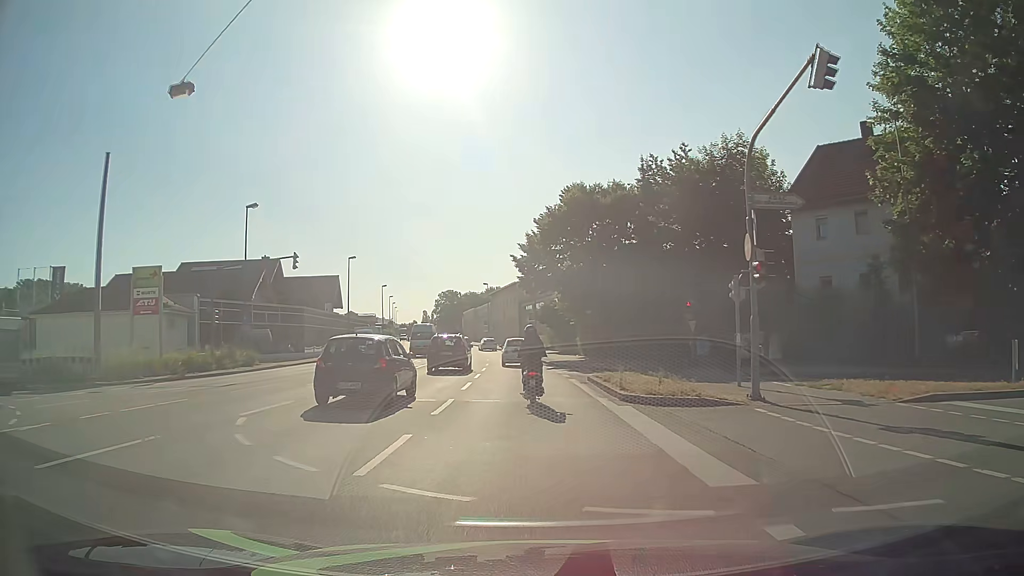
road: primary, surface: asphalt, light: Day
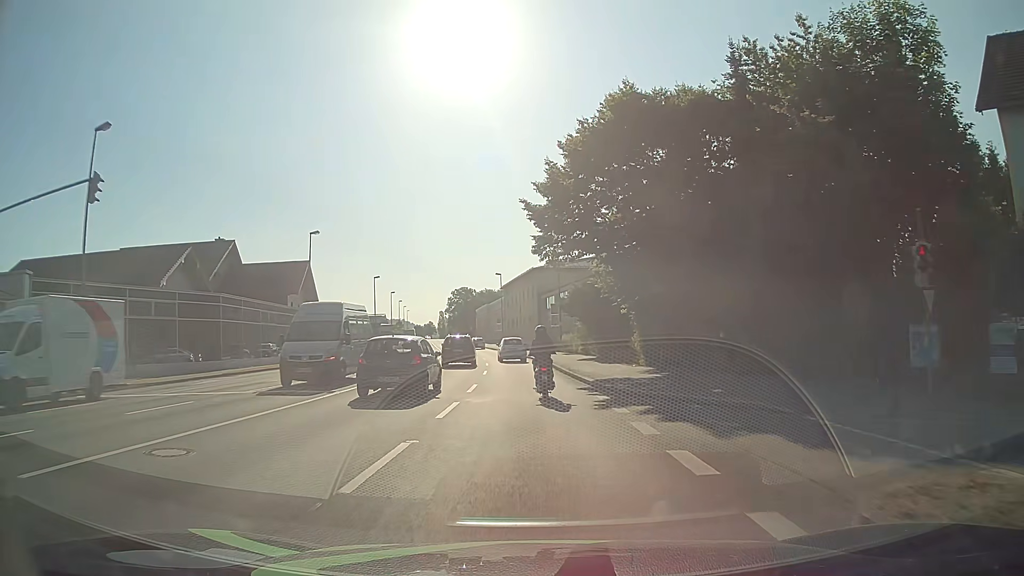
(-0.3, +18.6) m; -2°
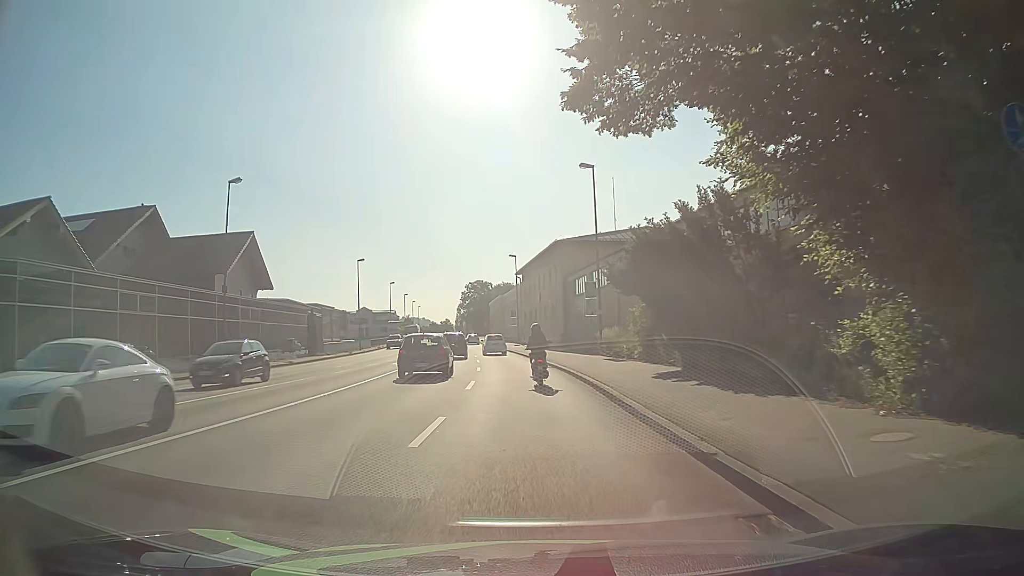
(-0.3, +18.8) m; -2°
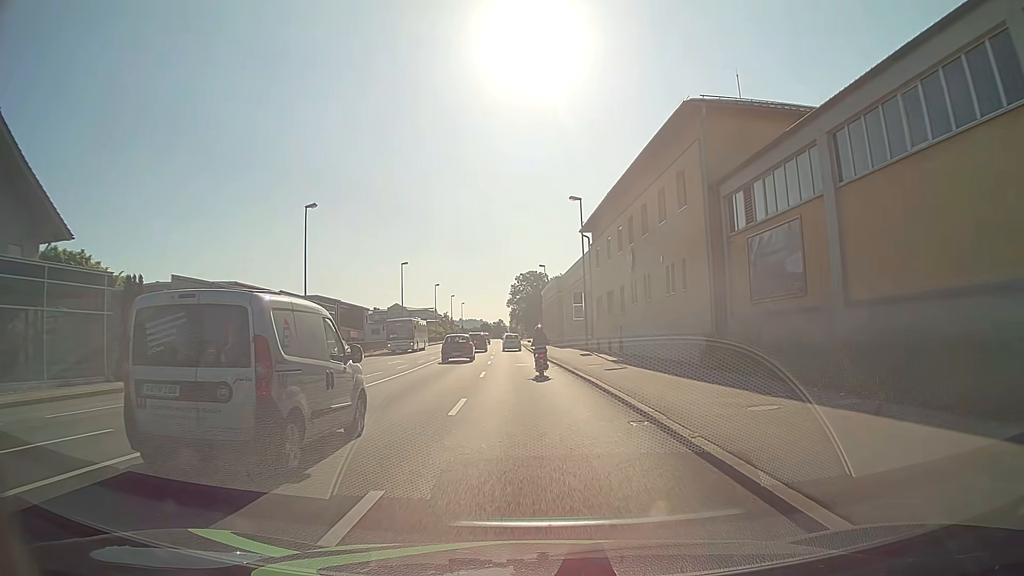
(-1.6, +33.0) m; -6°
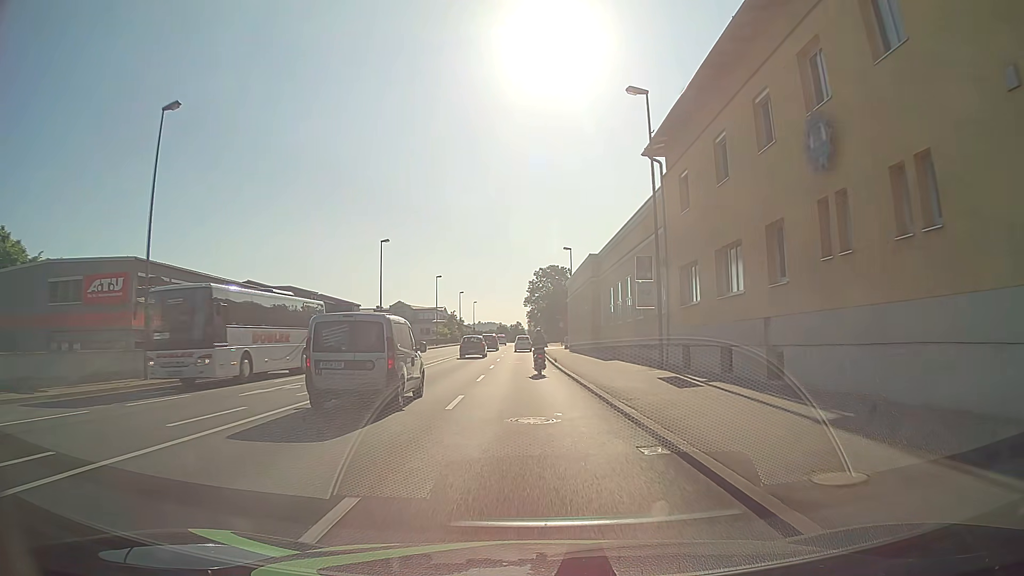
(-0.3, +20.7) m; -2°
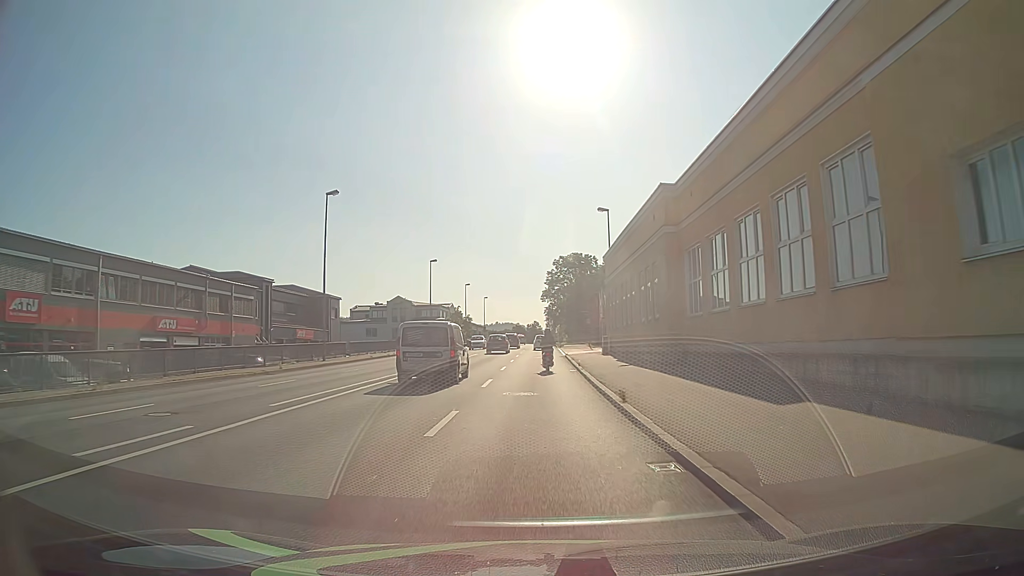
(-0.2, +21.3) m; -1°
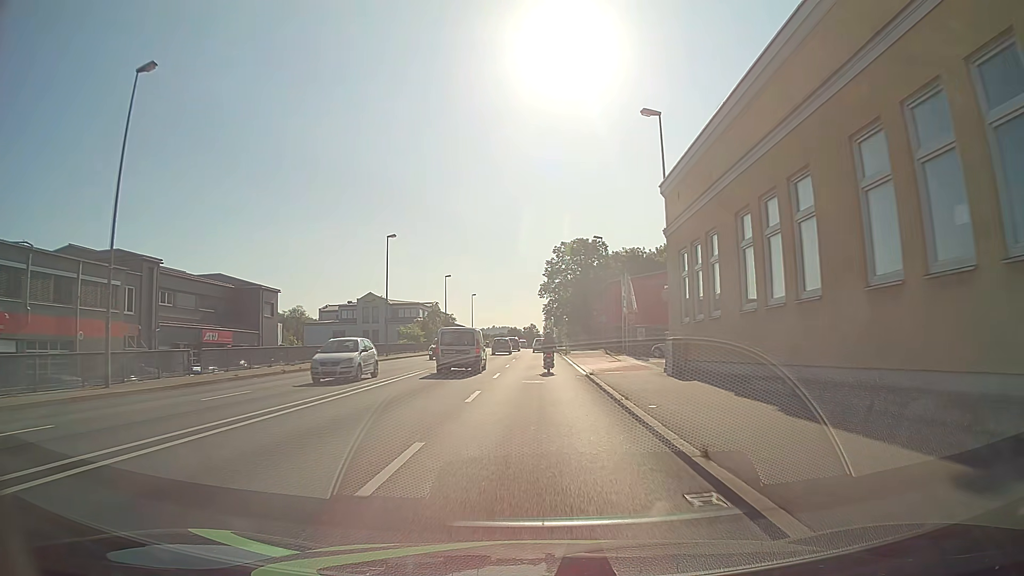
(-0.2, +21.9) m; 0°
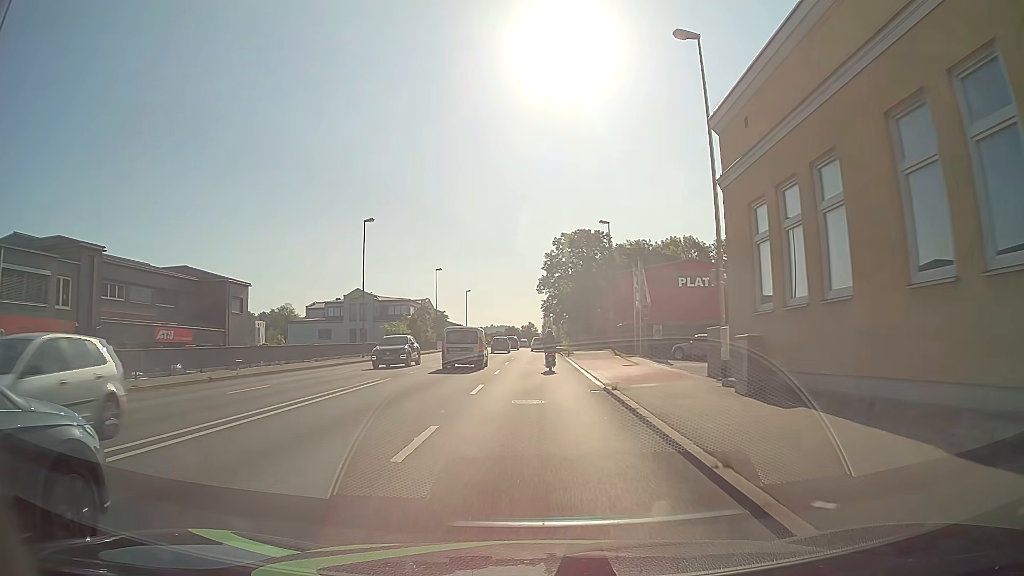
(0.0, +7.4) m; 0°
(0, +10) (0, +20) (0, +30) (0, +40) (0, +50) (0, +60) (0, +70) (+1, +80) (+1, +90) (+1, +100) m
